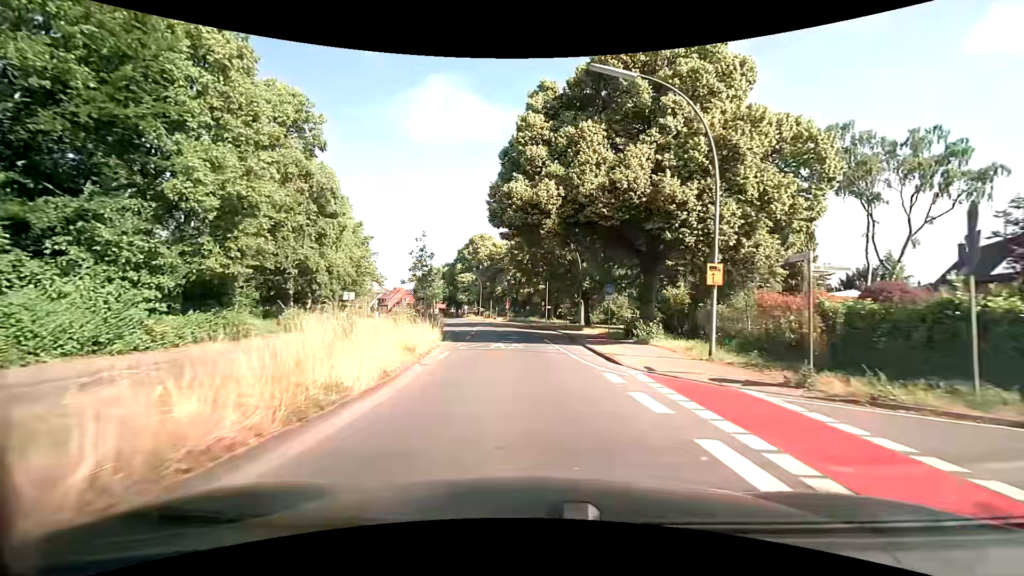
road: tertiary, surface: asphalt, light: Day
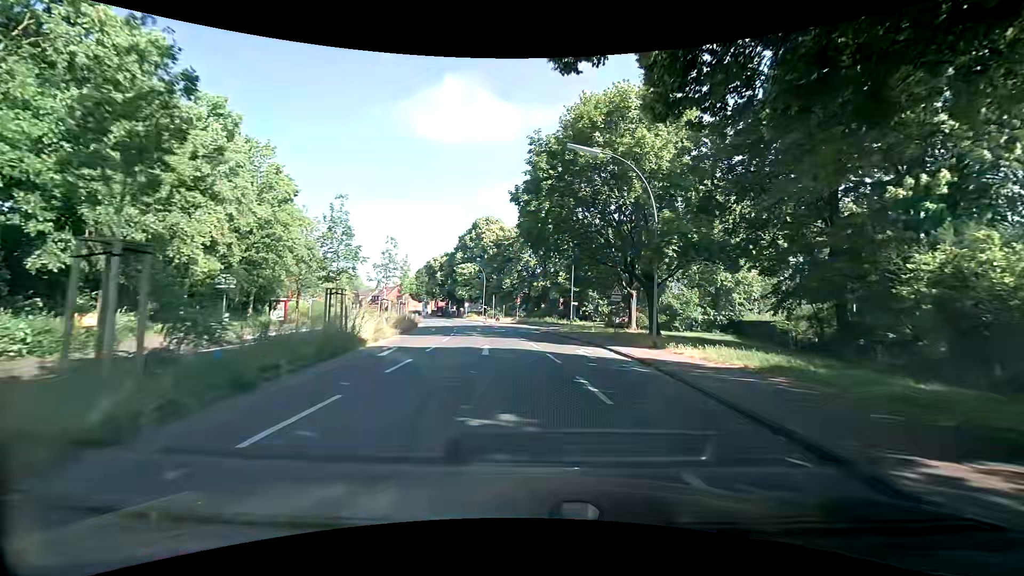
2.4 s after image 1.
(-0.5, +22.5) m; -2°
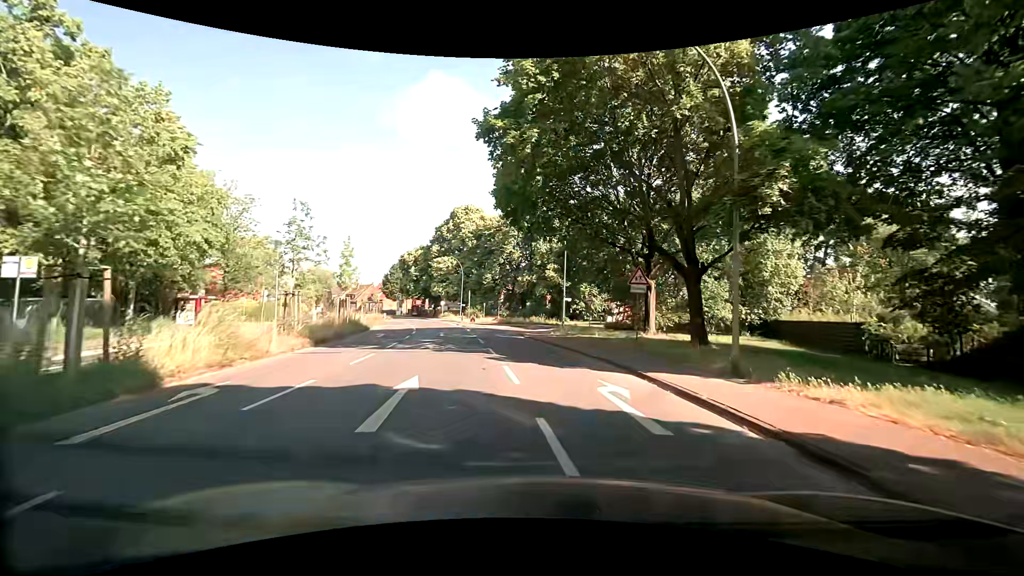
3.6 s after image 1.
(+0.2, +10.2) m; +2°
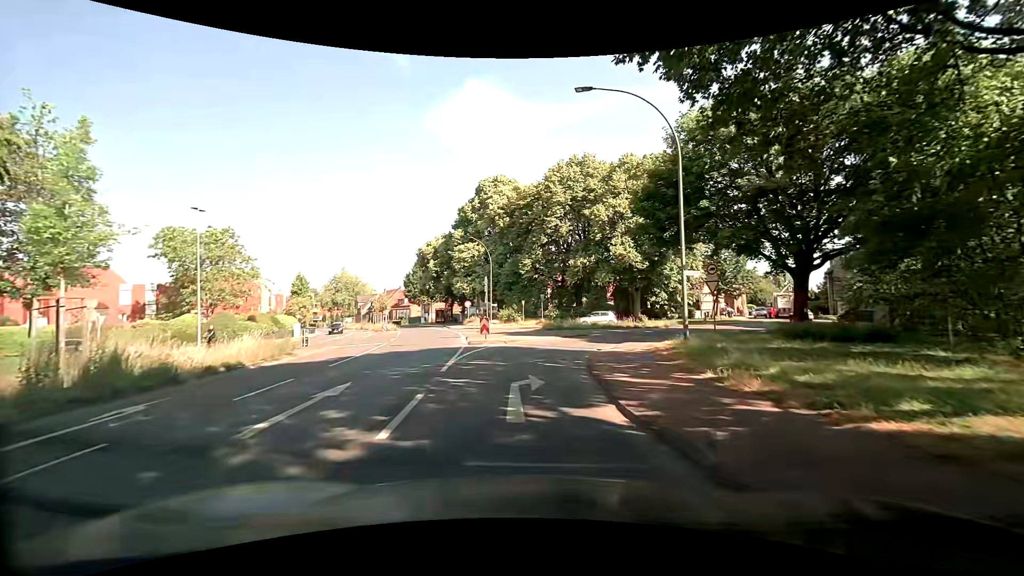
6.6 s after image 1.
(-0.6, +22.6) m; -5°
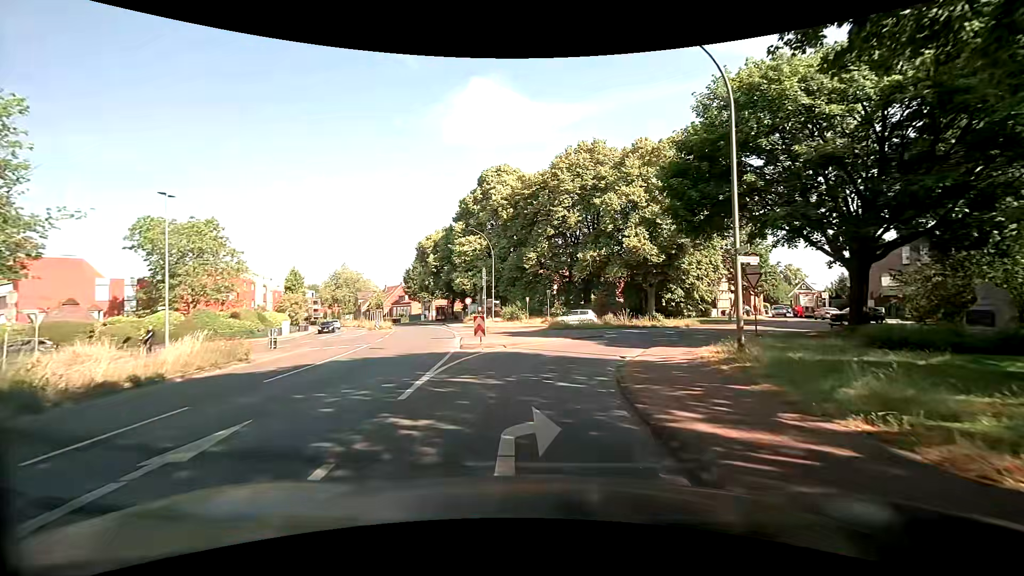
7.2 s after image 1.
(0.0, +4.0) m; -1°
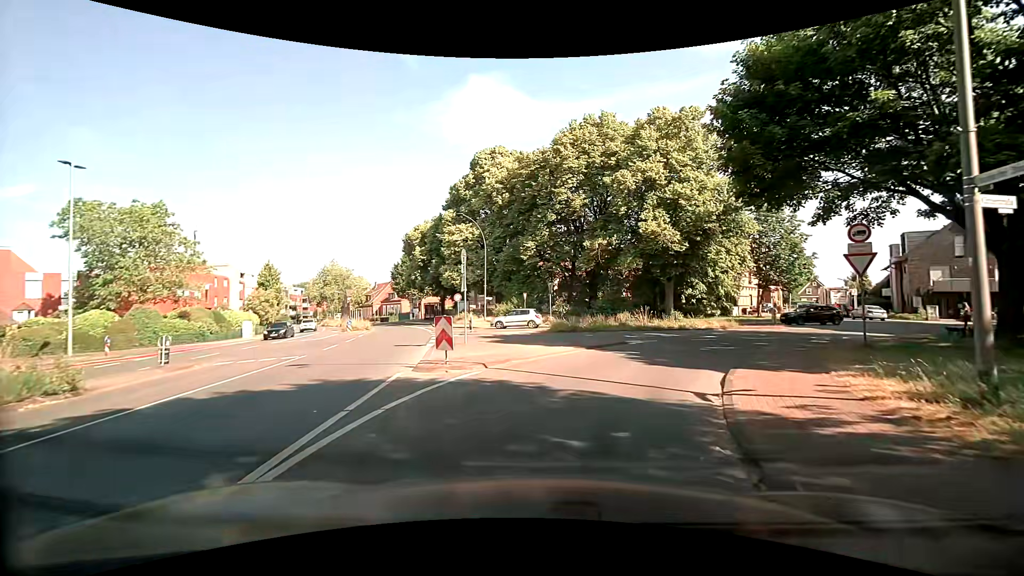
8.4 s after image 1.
(0.0, +6.9) m; -1°
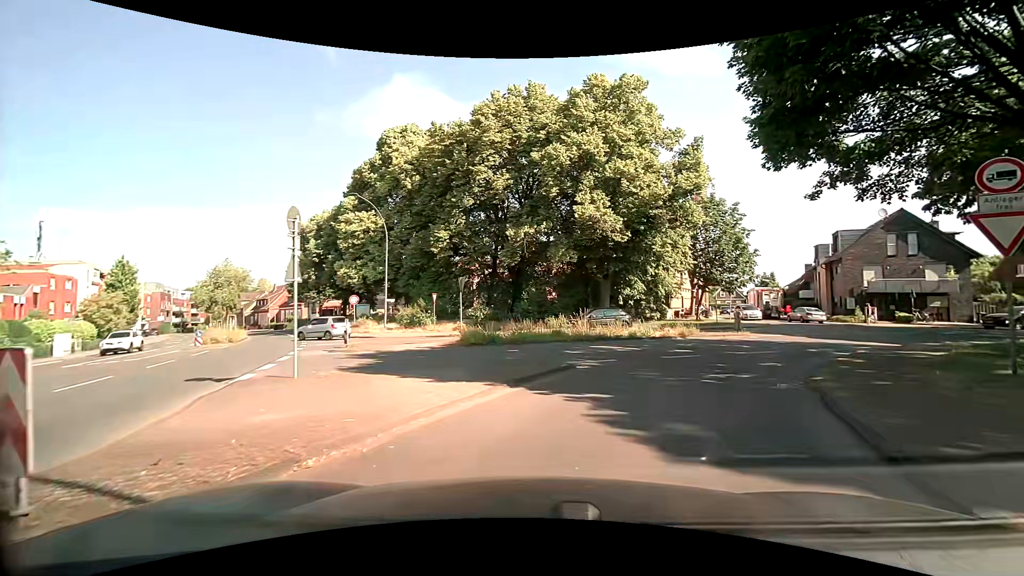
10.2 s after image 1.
(+0.6, +7.7) m; +10°
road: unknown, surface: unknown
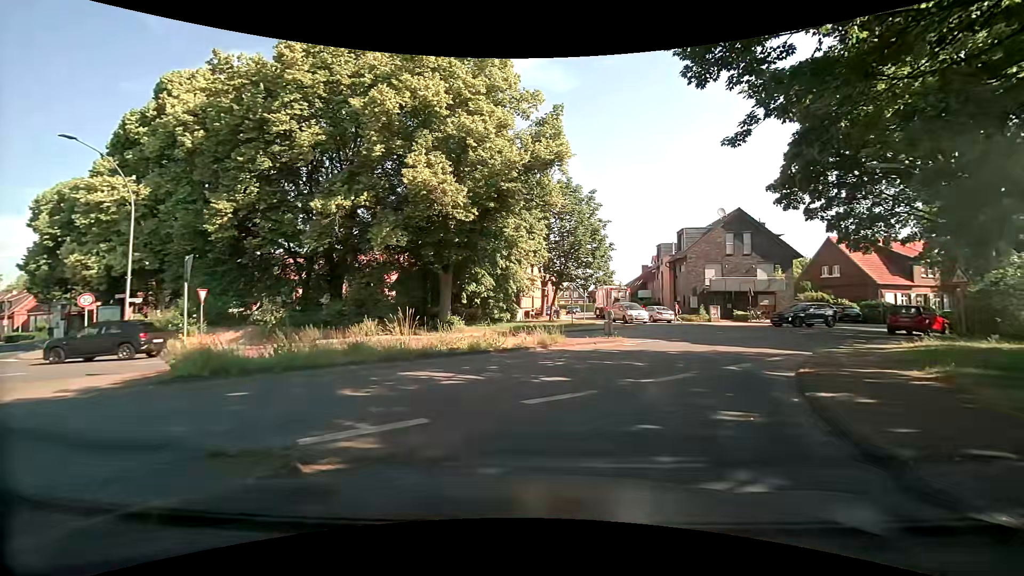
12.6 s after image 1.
(+1.0, +7.6) m; +15°
